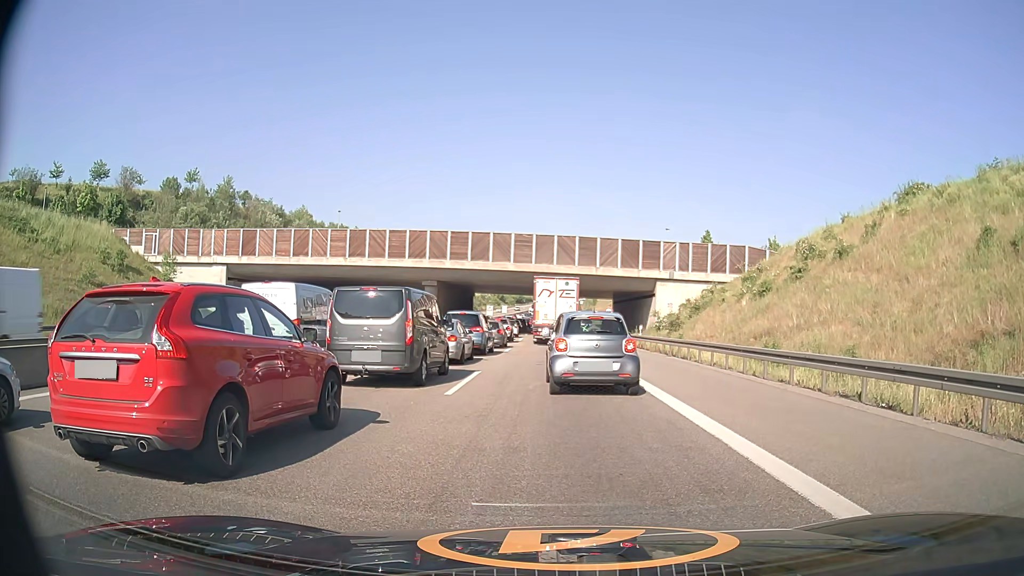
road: motorway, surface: asphalt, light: Day
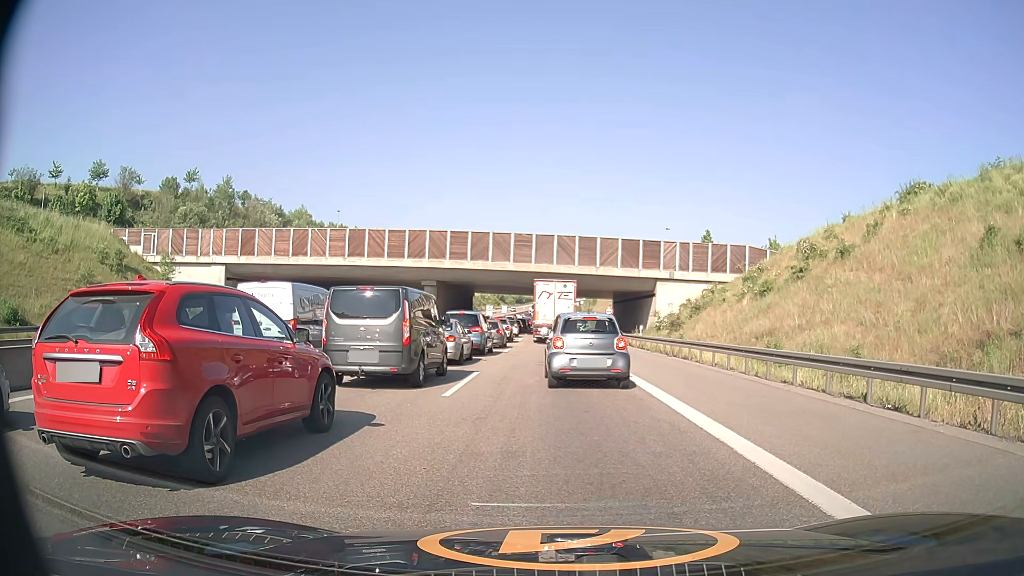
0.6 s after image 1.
(0.0, +0.2) m; 0°
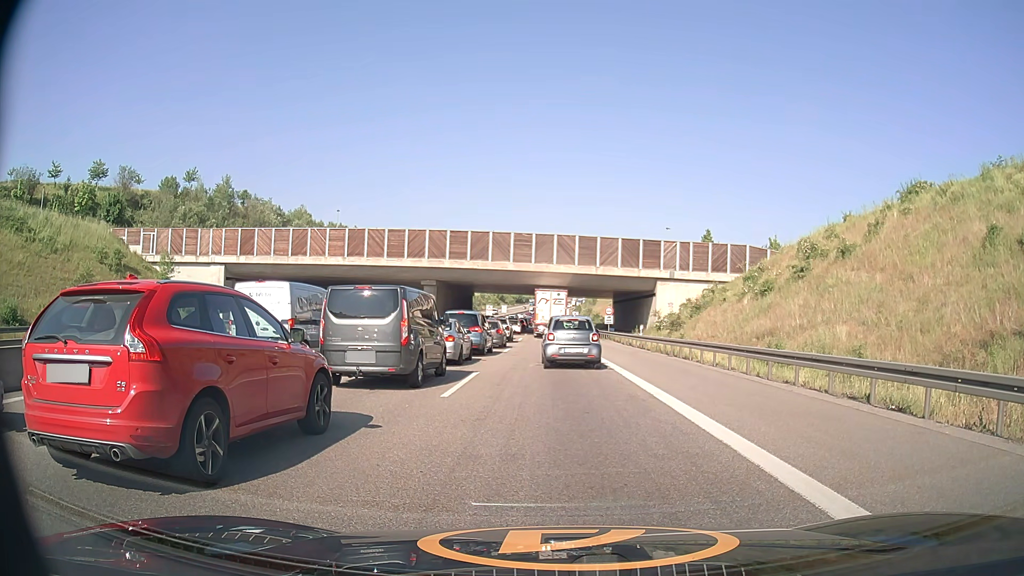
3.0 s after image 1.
(0.0, +0.2) m; 0°
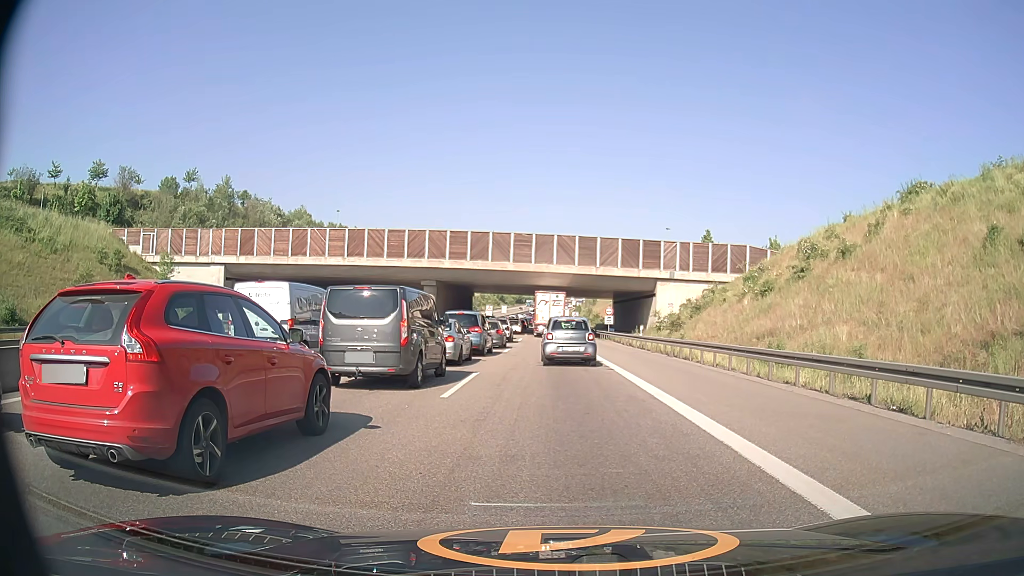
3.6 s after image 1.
(0.0, 0.0) m; 0°
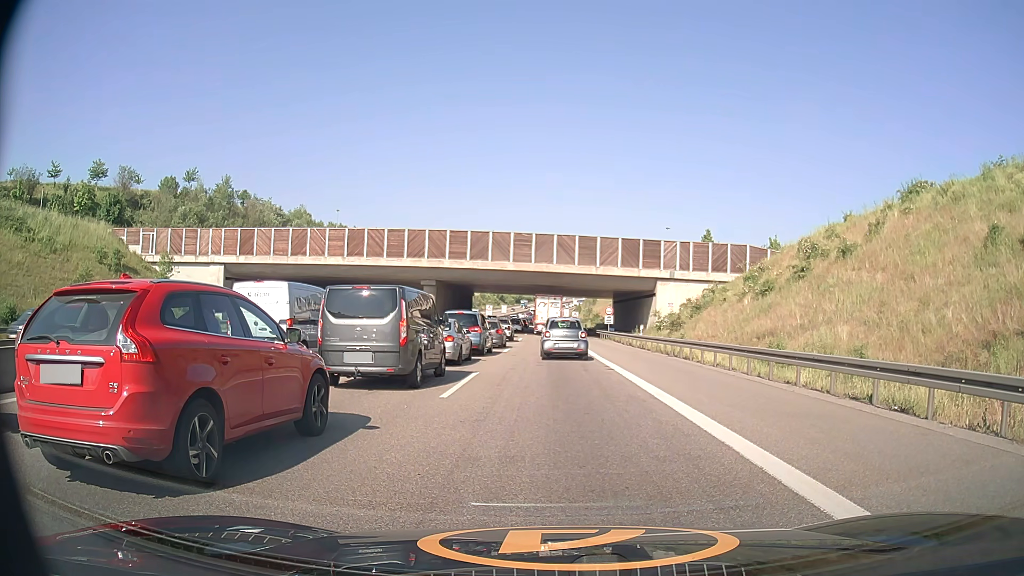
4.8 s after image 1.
(0.0, +0.1) m; 0°
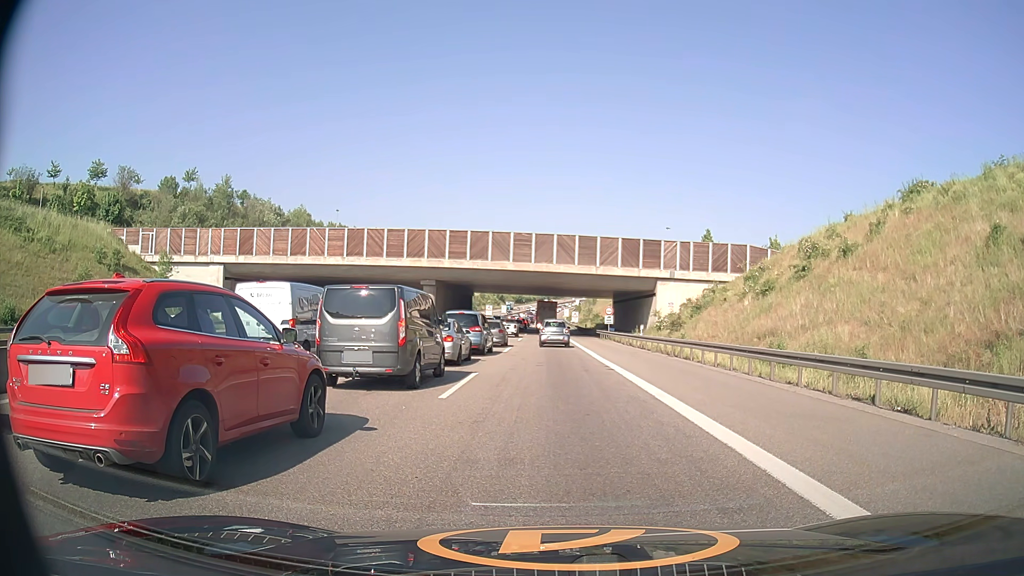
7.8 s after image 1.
(0.0, +0.1) m; 0°
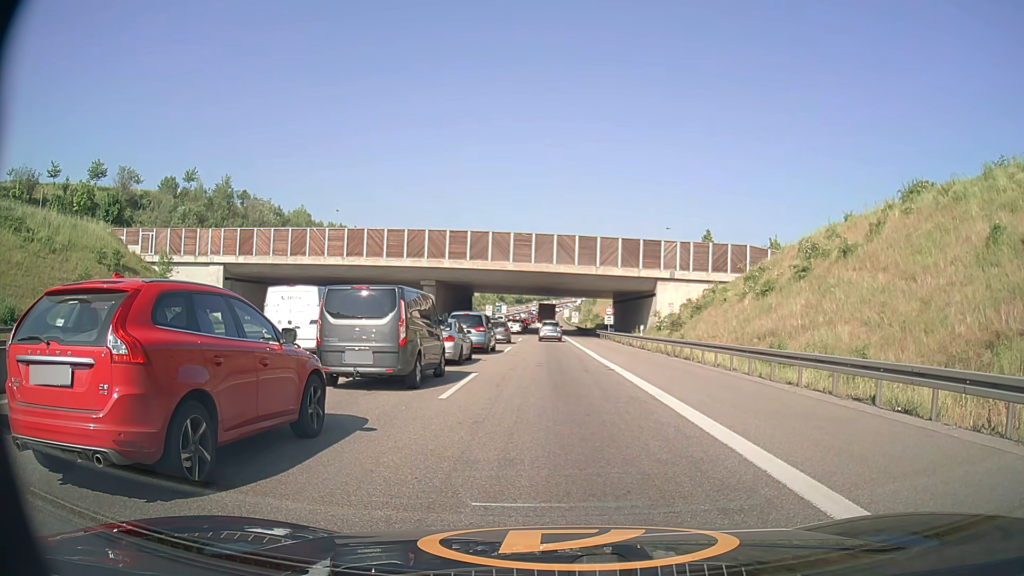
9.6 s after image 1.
(0.0, 0.0) m; 0°
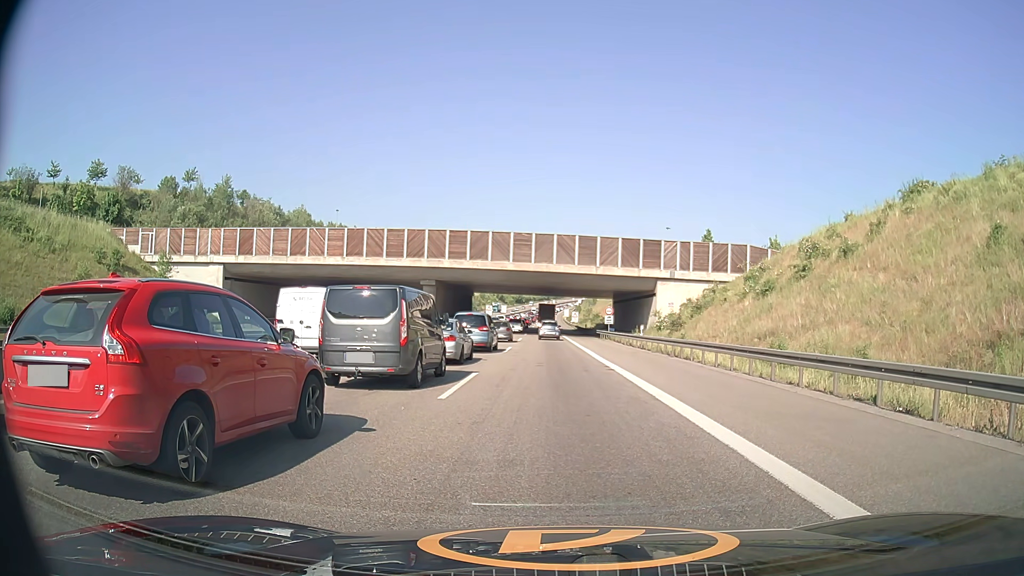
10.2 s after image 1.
(0.0, 0.0) m; 0°
(0, +10) (0, +20) (0, +30) (0, +40) (0, +50) (-1, +60) (-1, +70) (-1, +80) (0, +90) (0, +100) m
